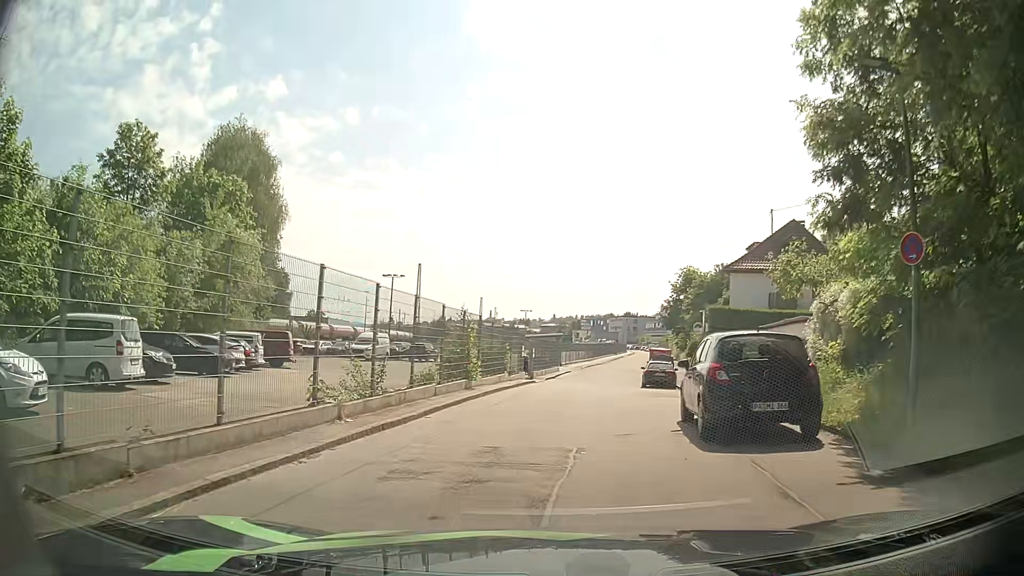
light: Day
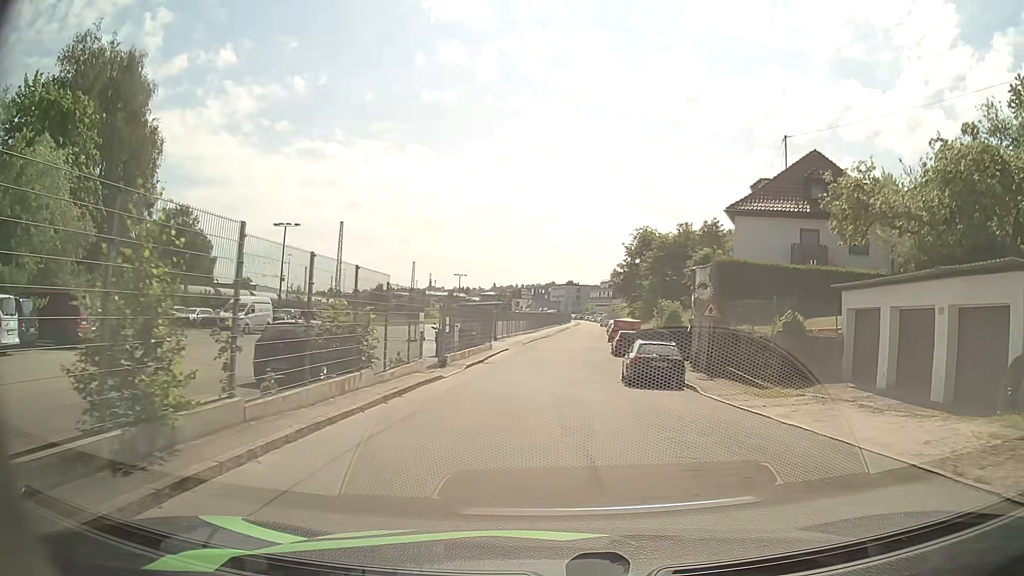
(+0.8, +14.4) m; +6°
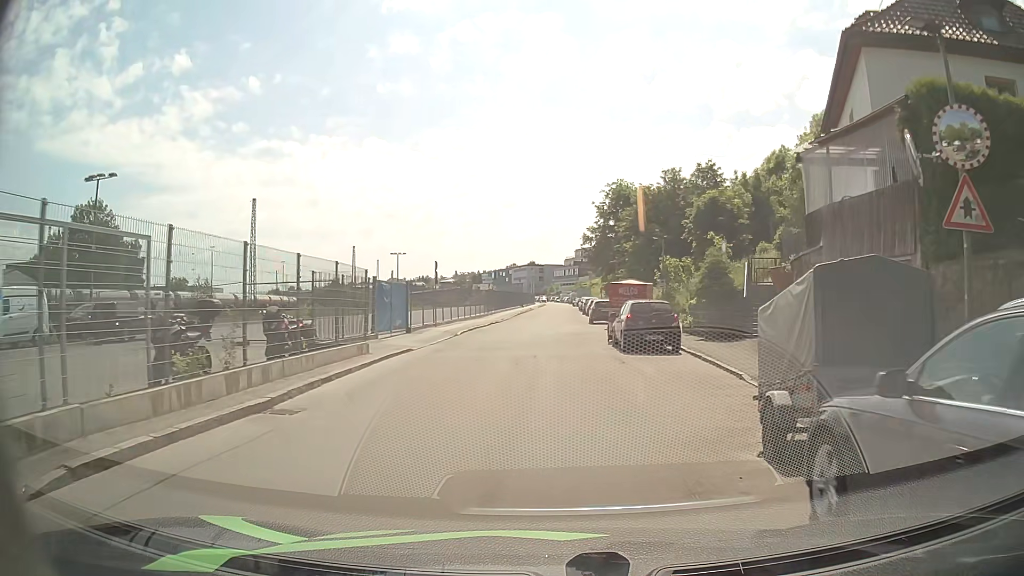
(+0.8, +19.8) m; +4°
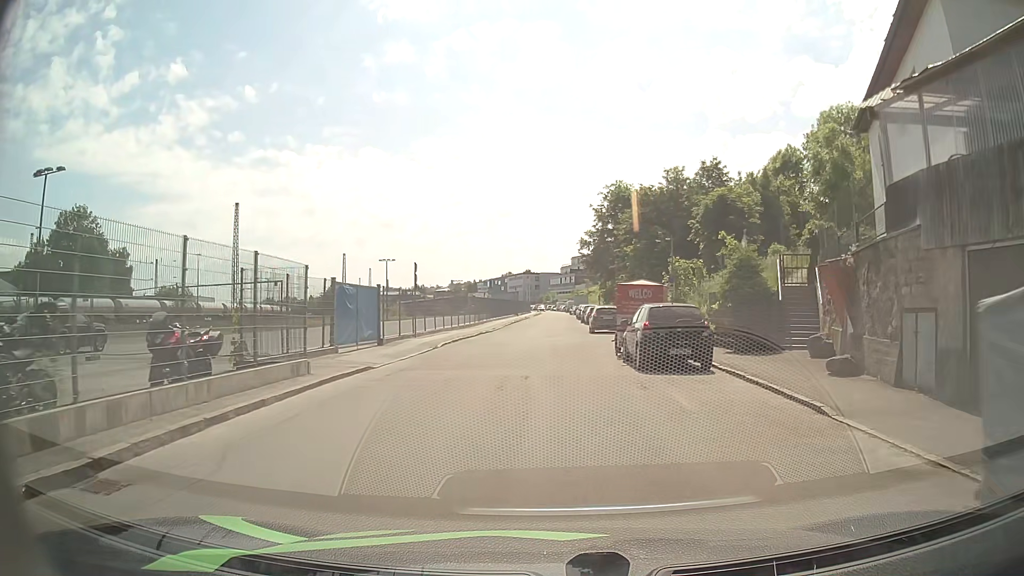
(0.0, +4.3) m; 0°
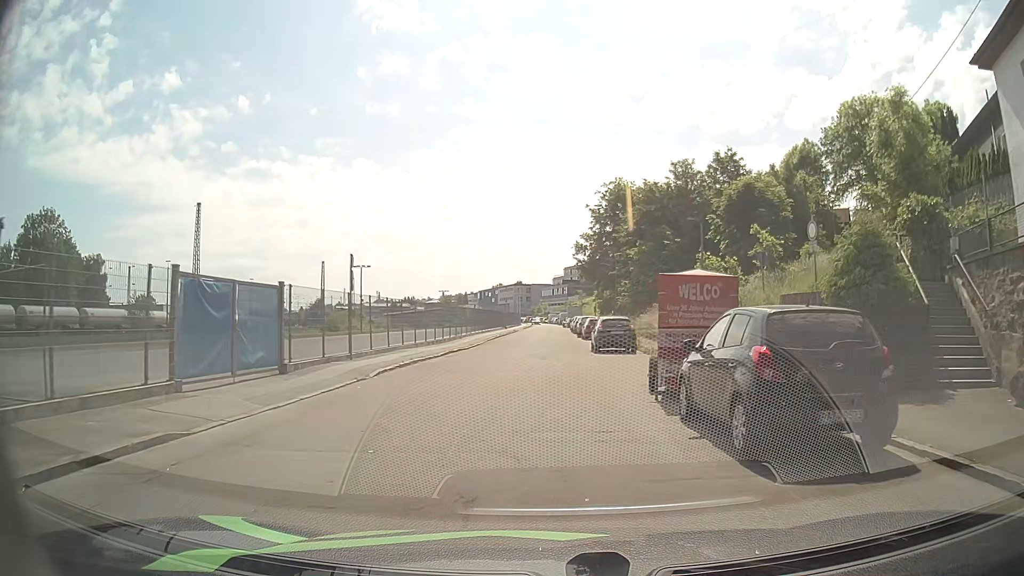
(+0.1, +8.8) m; +1°
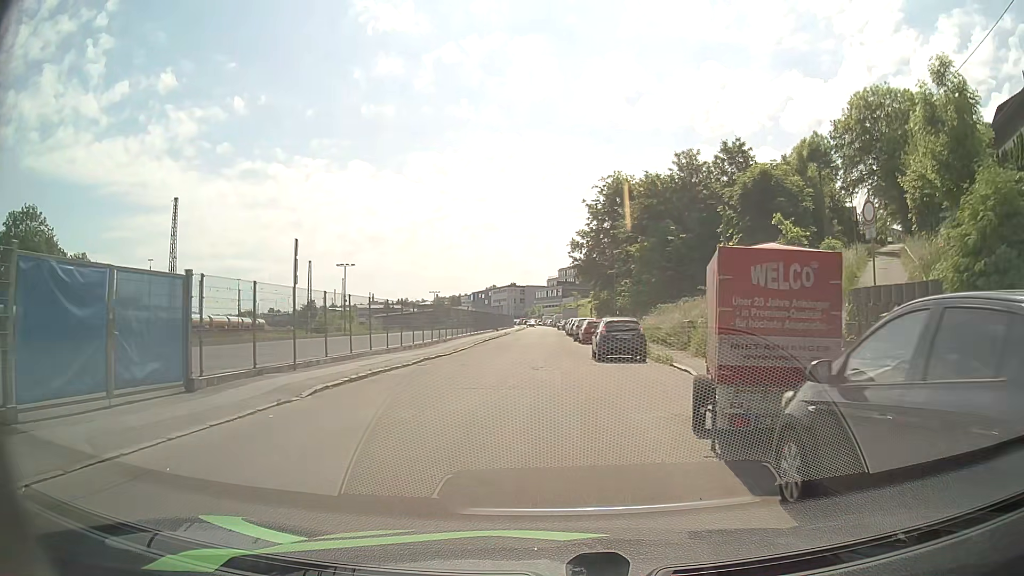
(0.0, +4.4) m; +1°
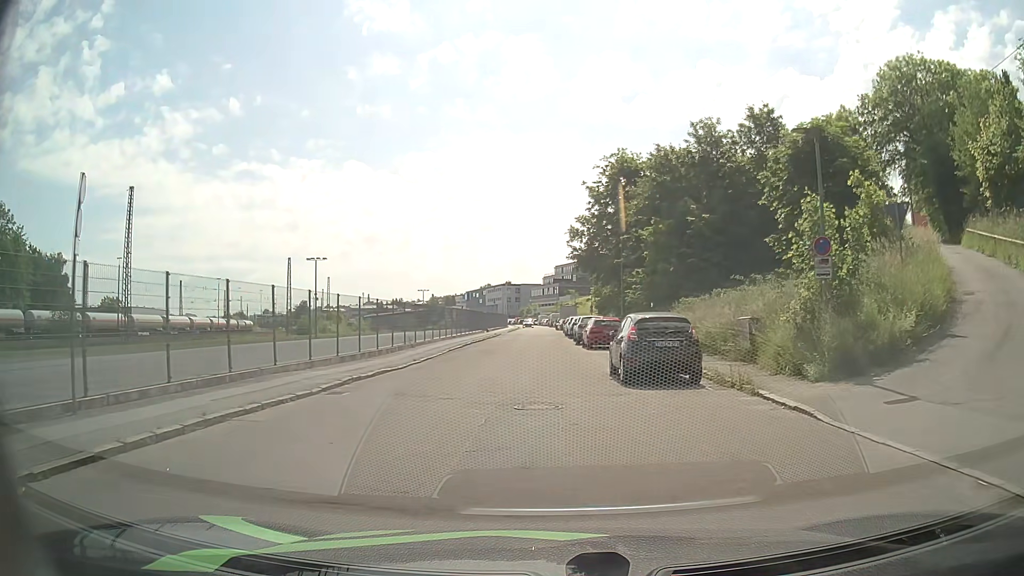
(0.0, +8.7) m; 0°
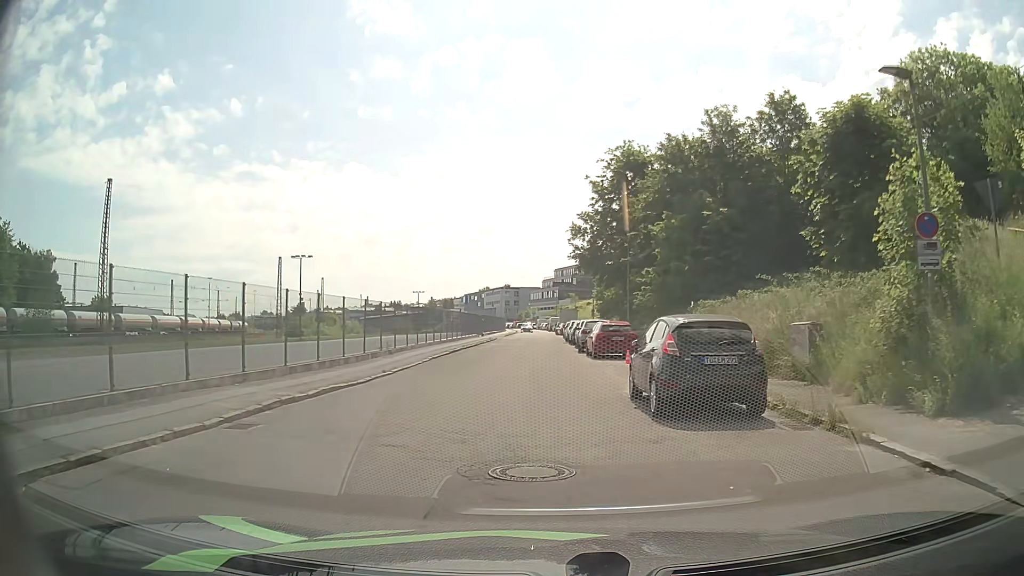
(0.0, +4.3) m; -1°
